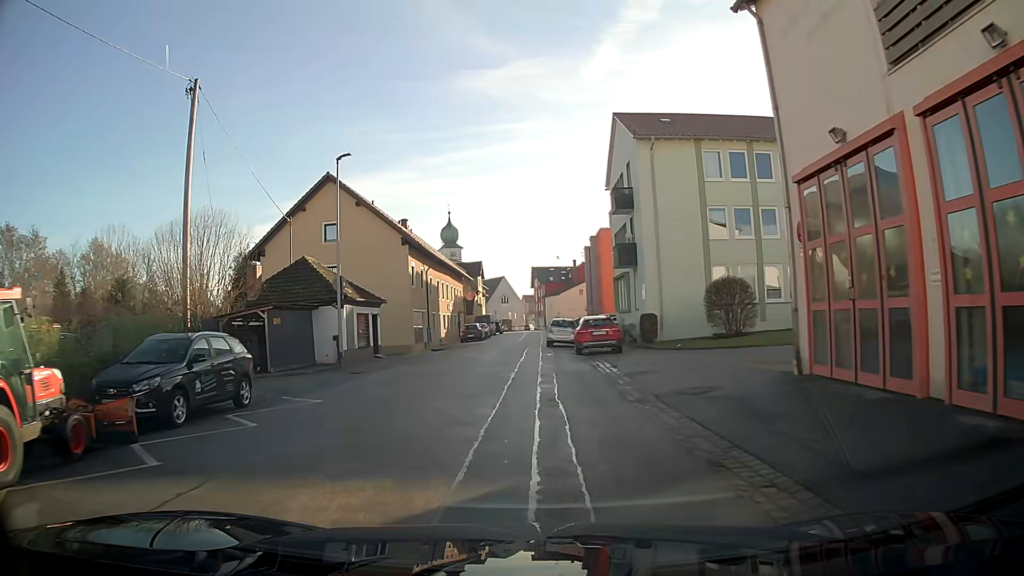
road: residential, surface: asphalt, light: Day
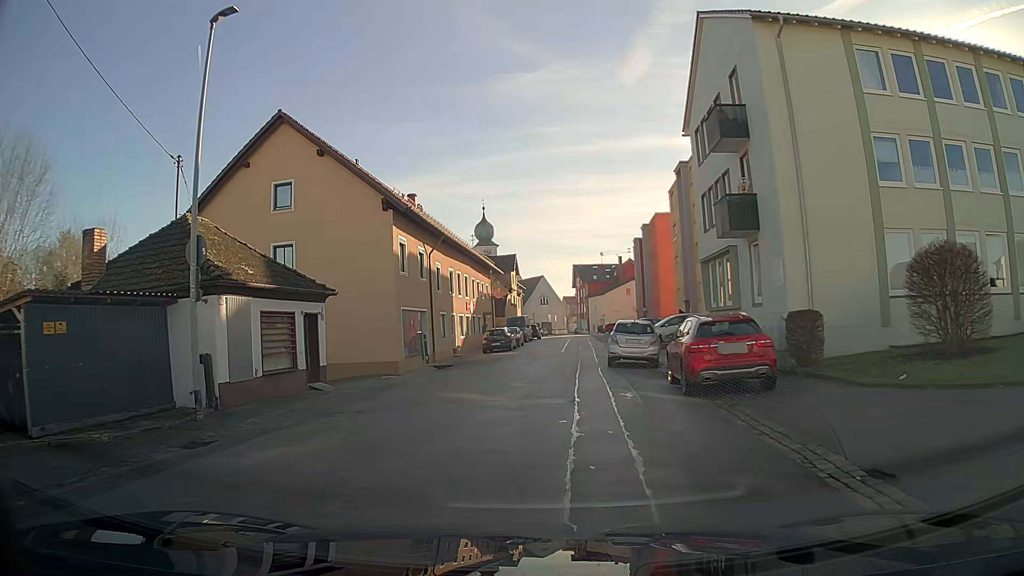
(-0.4, +13.9) m; -4°
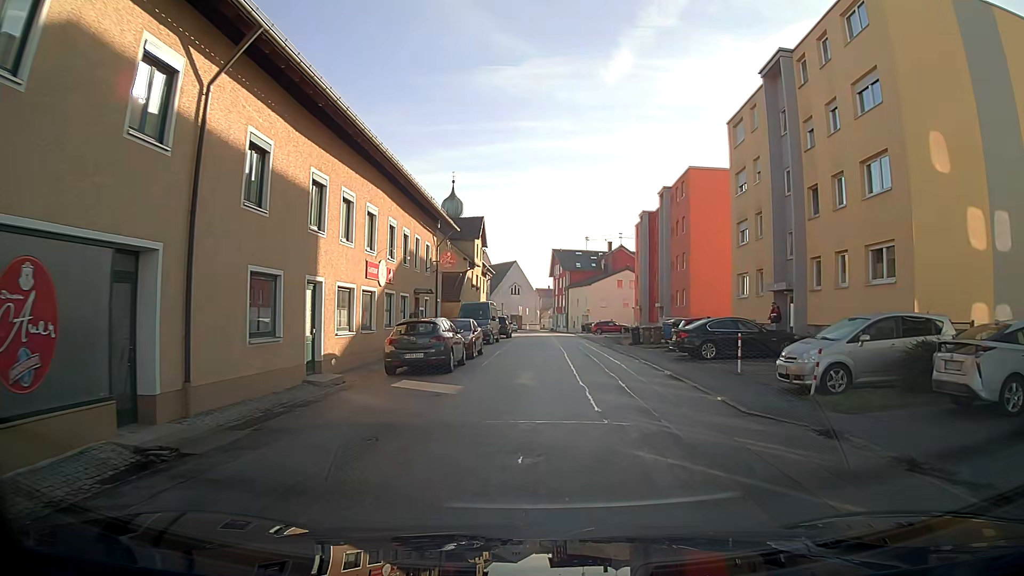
(0.0, +23.1) m; +4°
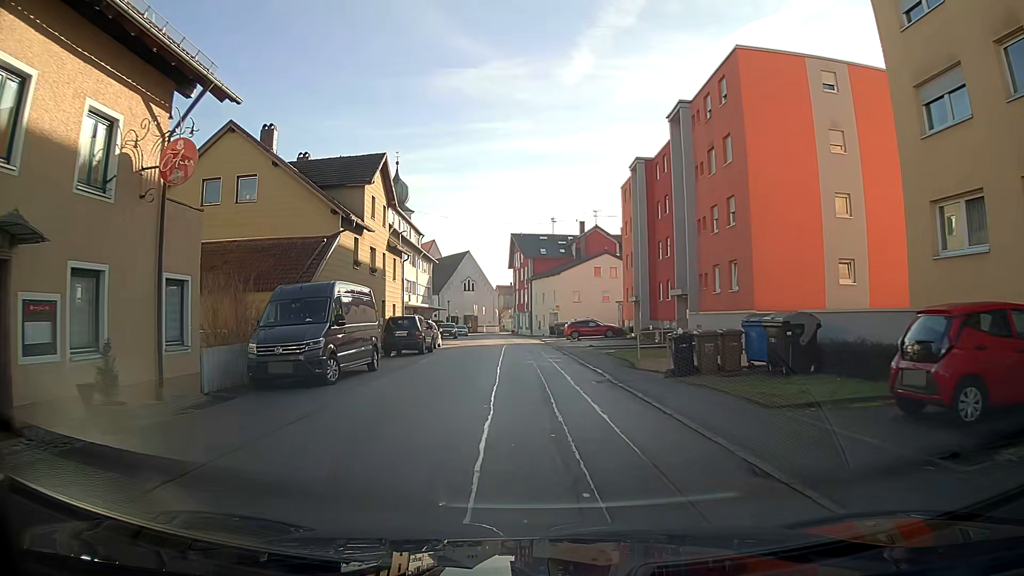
(+1.0, +23.2) m; +2°
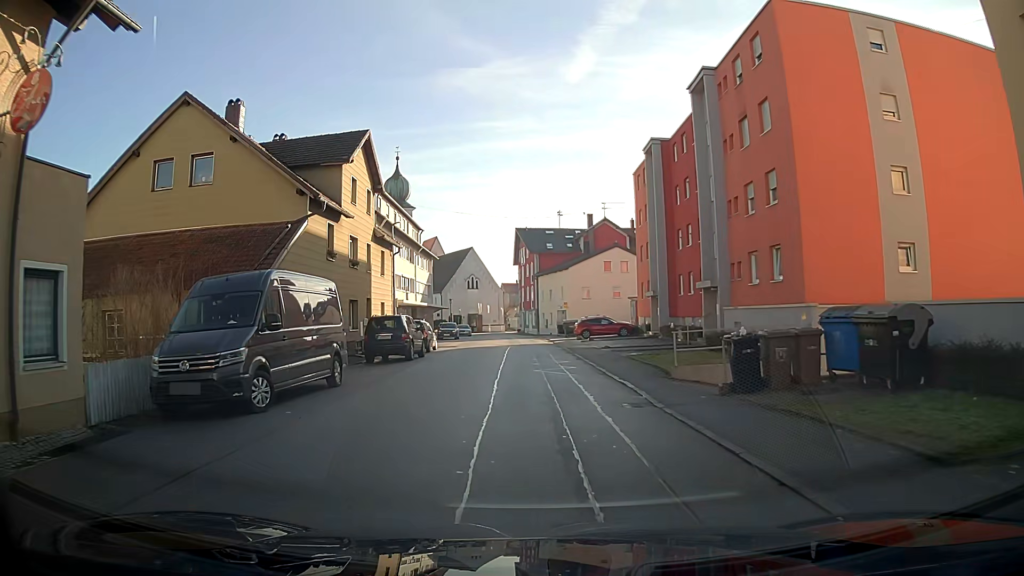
(0.0, +4.6) m; 0°
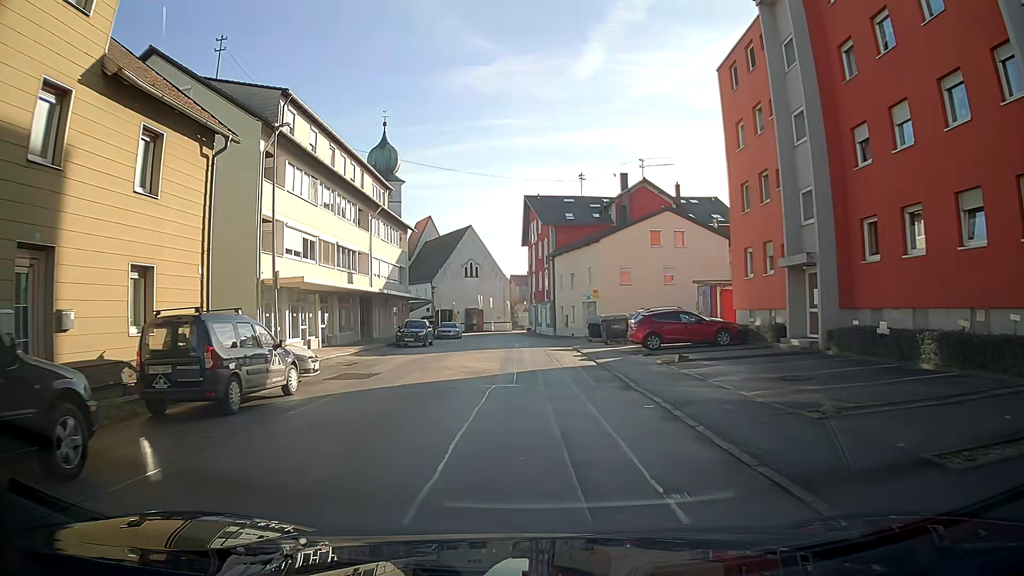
(-0.3, +23.4) m; -1°
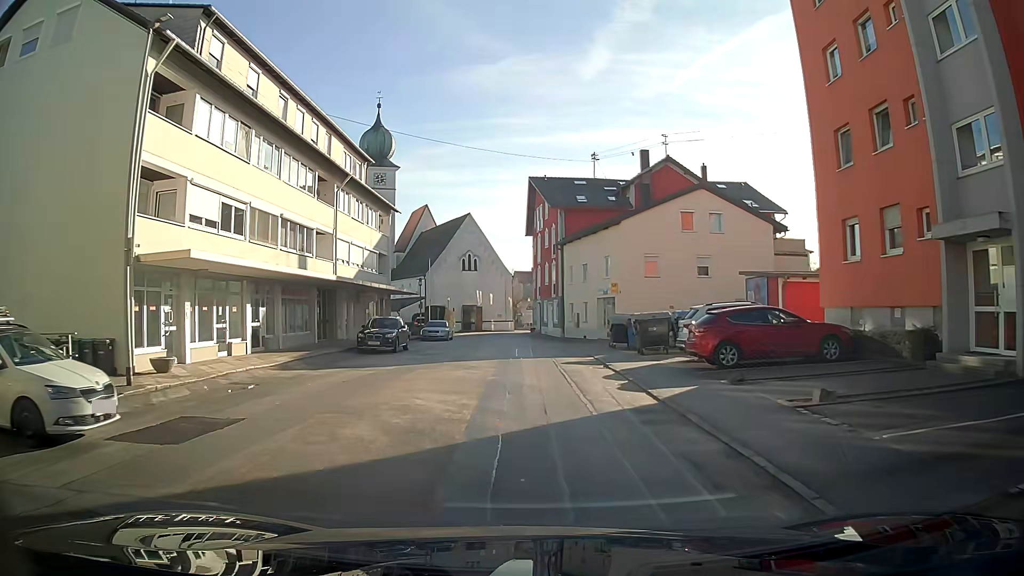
(0.0, +9.4) m; 0°
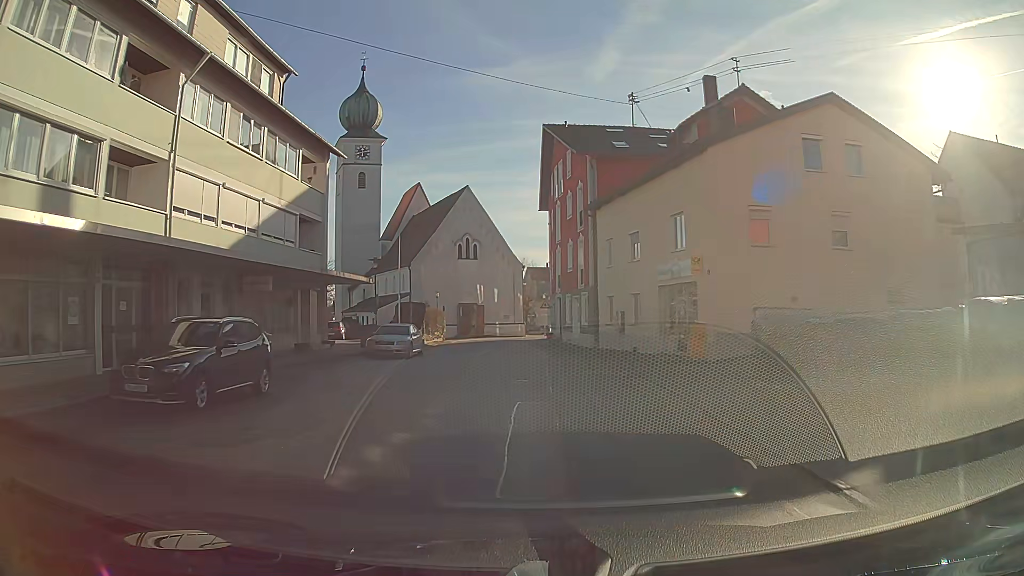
(-0.2, +18.7) m; 0°
